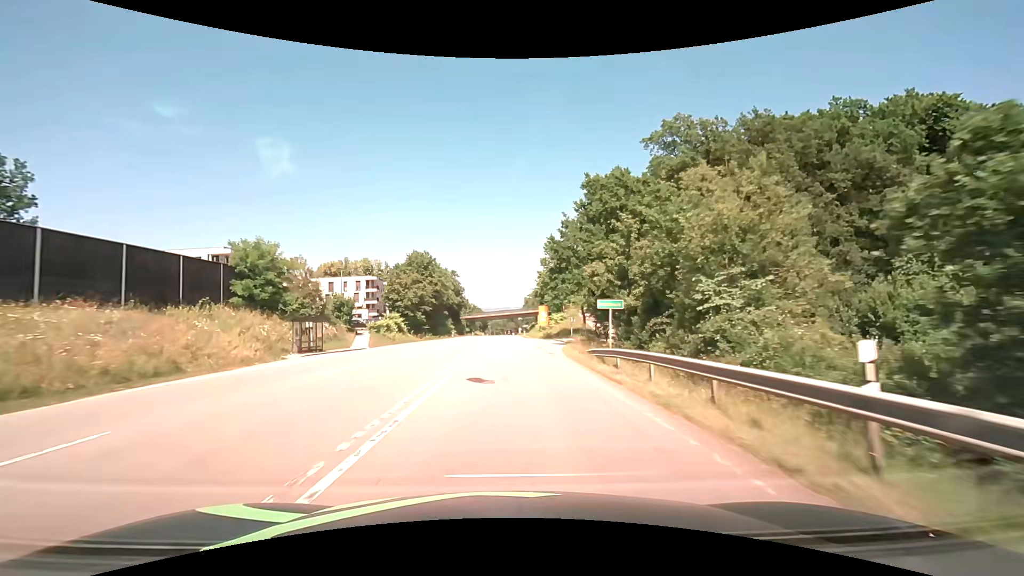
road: secondary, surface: asphalt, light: Day
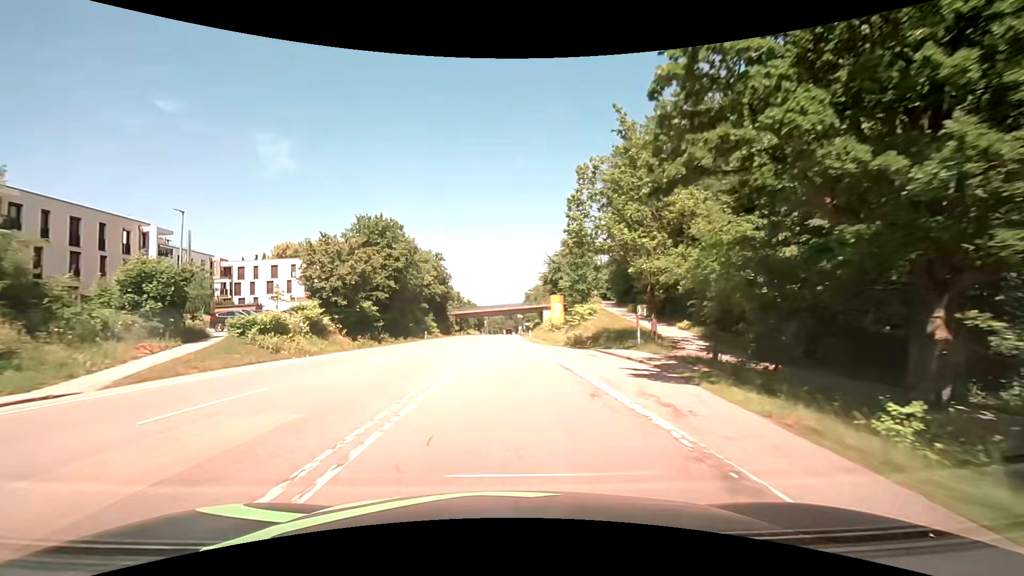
(+0.1, +29.5) m; 0°
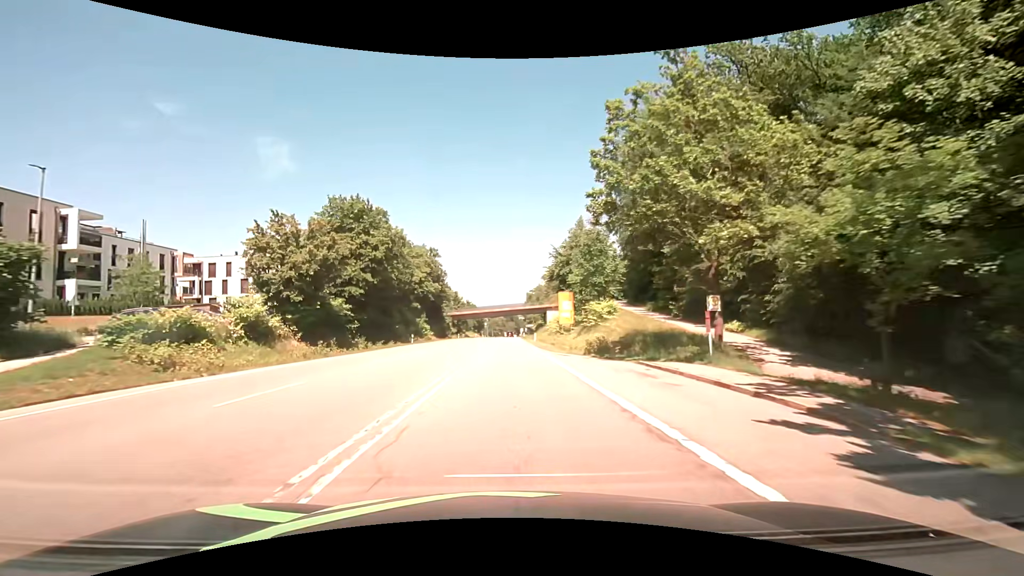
(0.0, +9.5) m; 0°
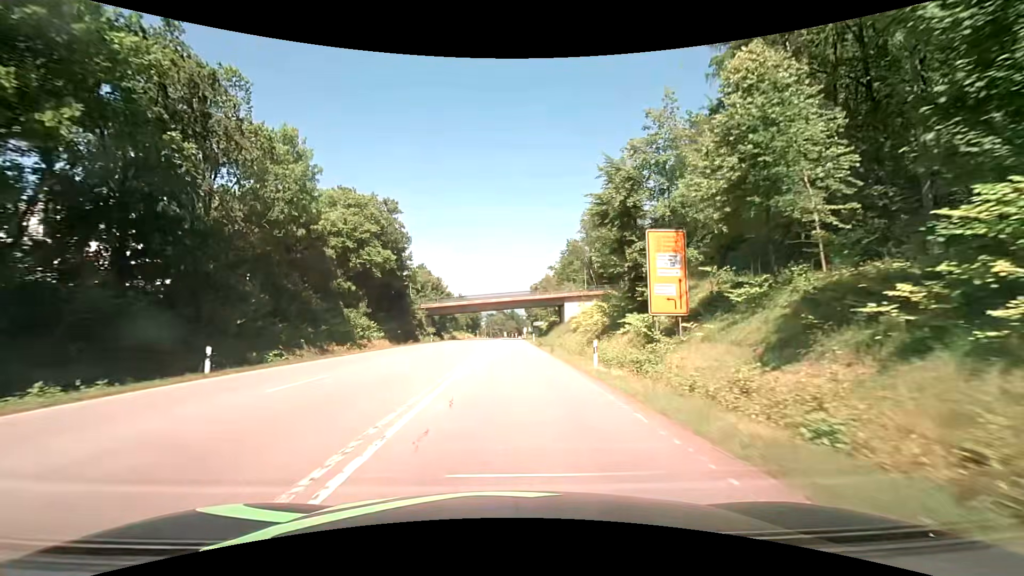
(+0.1, +37.5) m; 0°
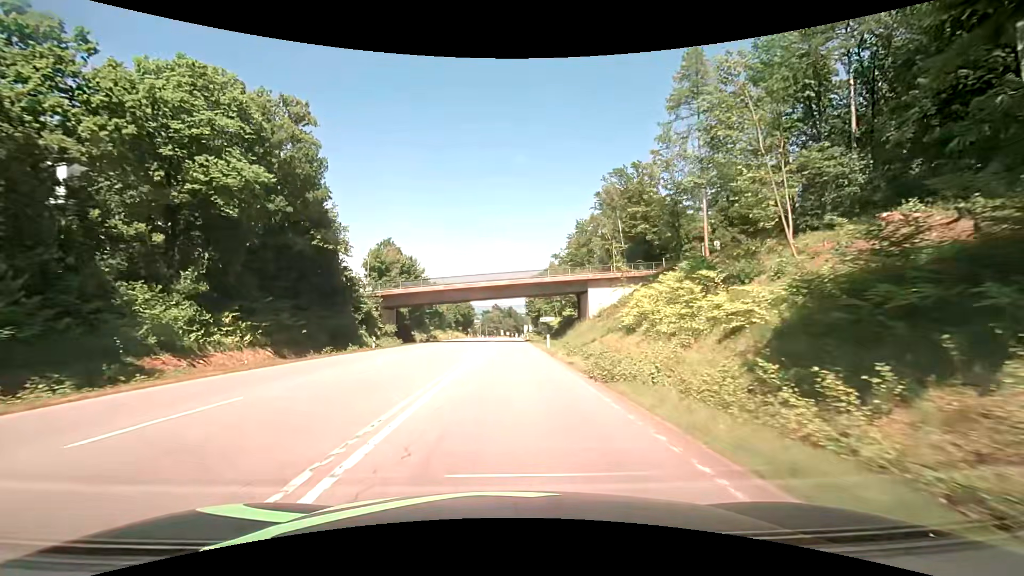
(+0.1, +27.7) m; +1°
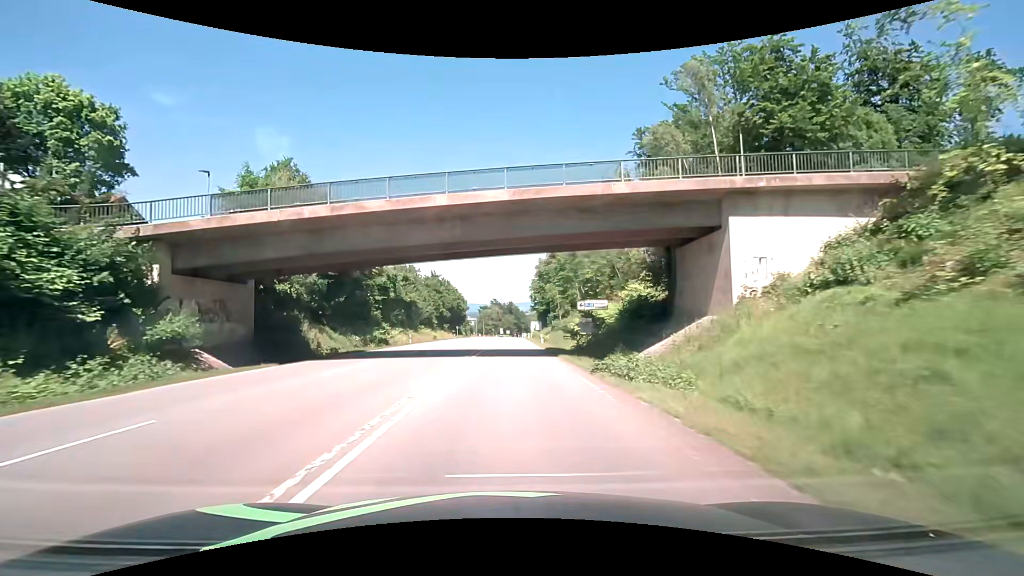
(-0.1, +37.0) m; 0°
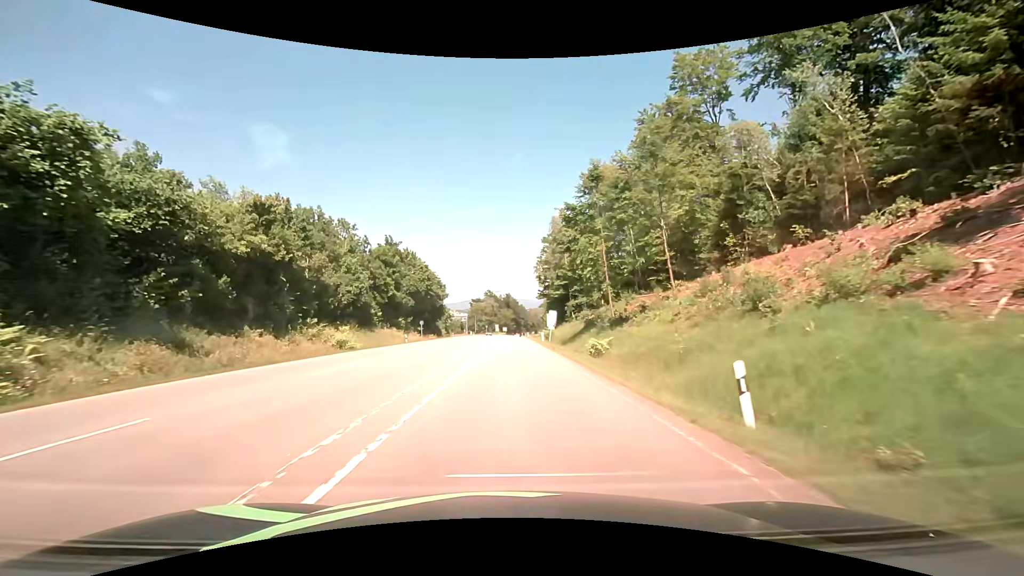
(-0.2, +45.9) m; 0°
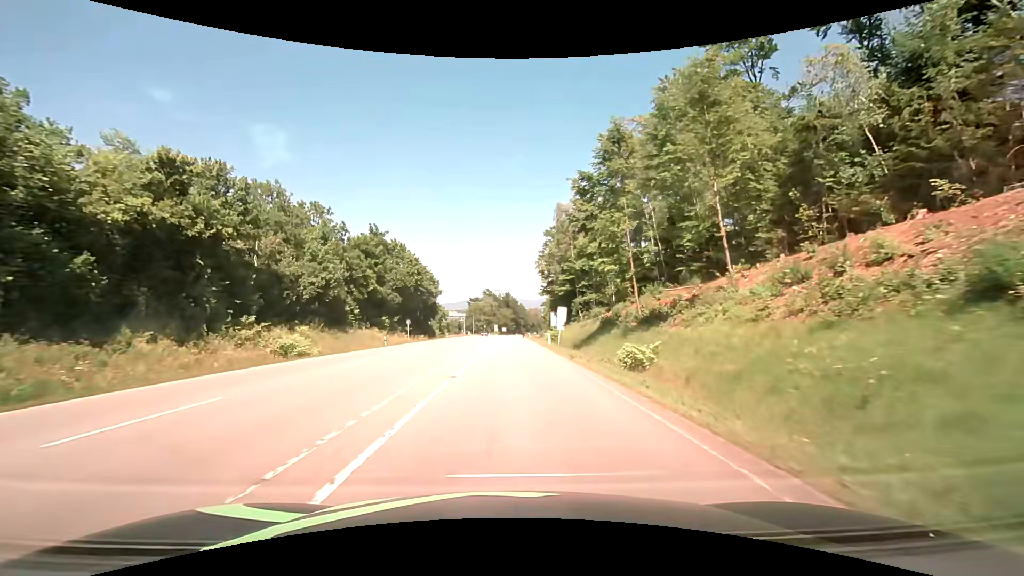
(0.0, +9.2) m; 0°
(0, +10) (0, +20) (0, +30) (0, +40) (0, +50) (0, +60) (+1, +70) (+1, +80) (+1, +90) (0, +100) m
